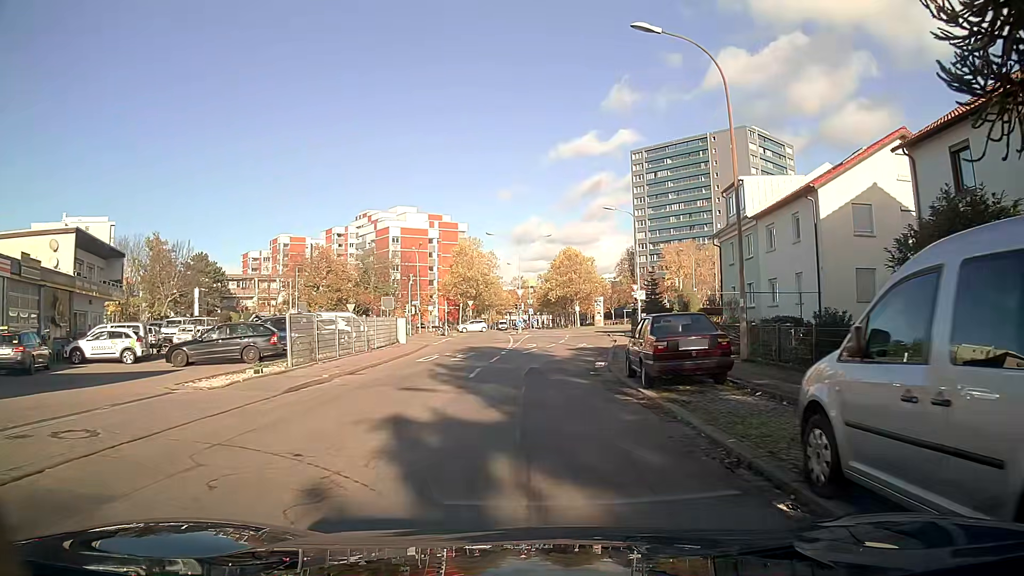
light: Day
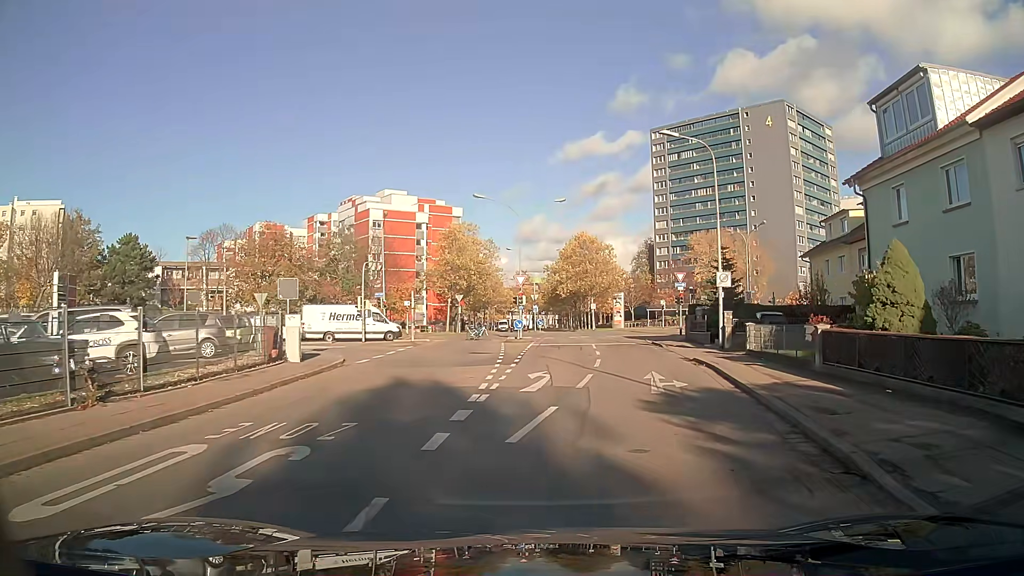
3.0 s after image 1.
(-0.1, +19.6) m; 0°
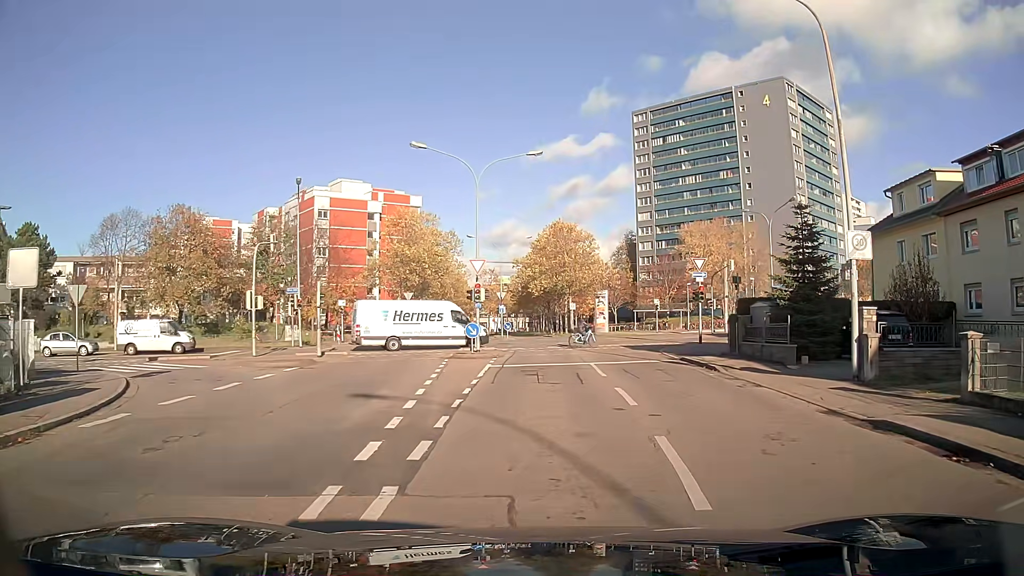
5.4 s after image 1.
(+0.3, +14.1) m; +3°
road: residential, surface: asphalt
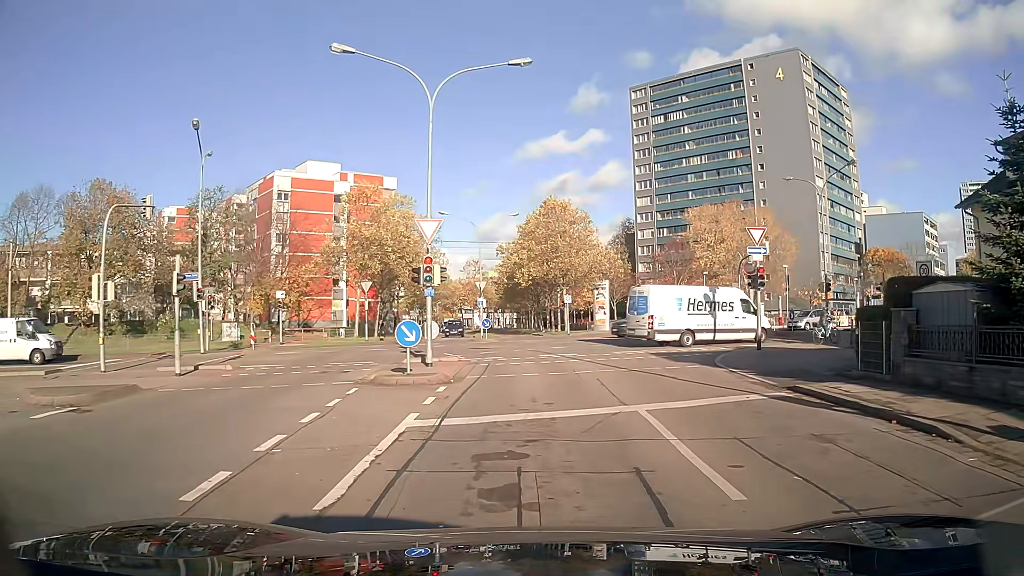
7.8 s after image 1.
(+0.1, +11.5) m; +1°
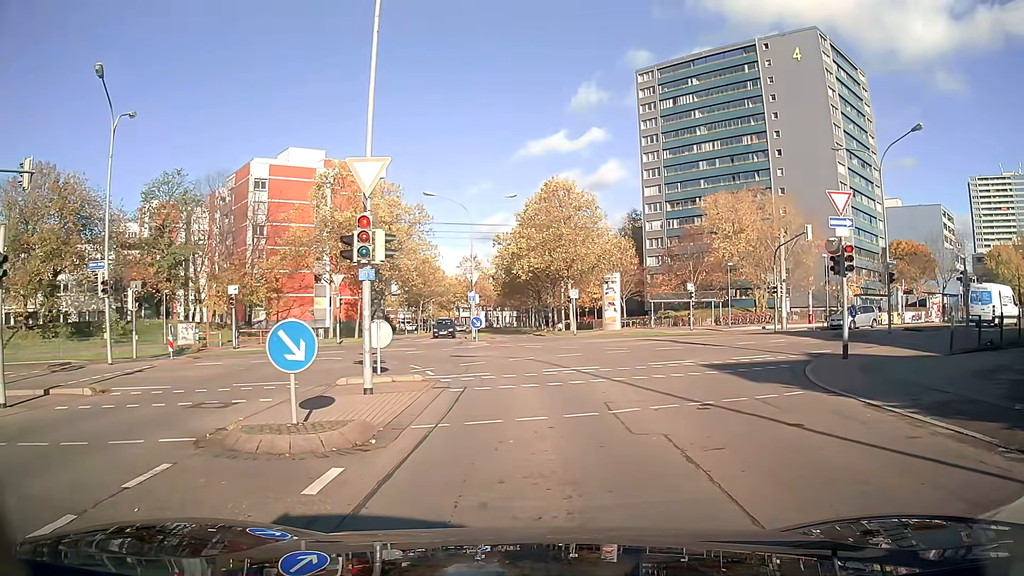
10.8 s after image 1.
(-0.1, +7.2) m; 0°
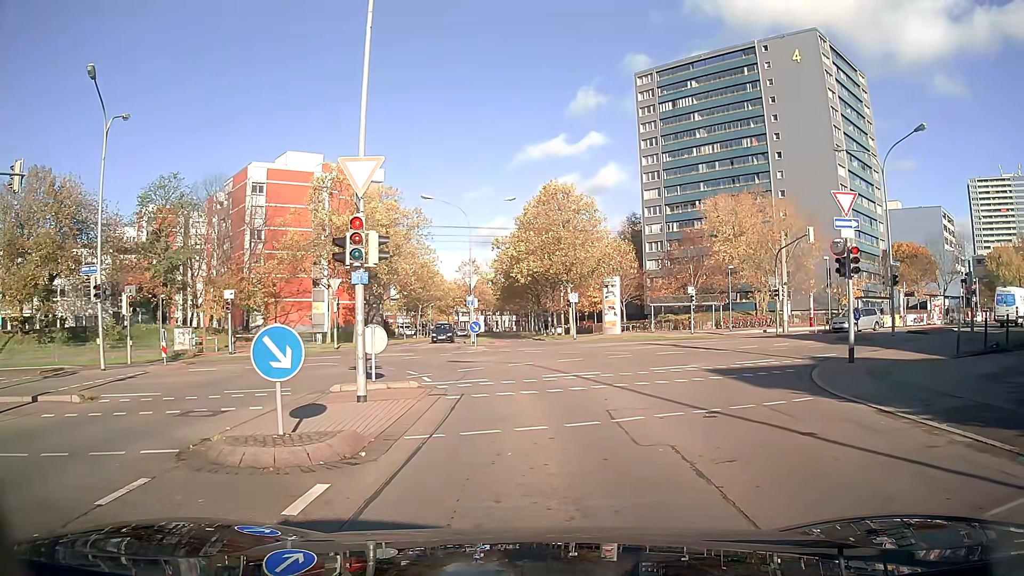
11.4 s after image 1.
(0.0, +0.4) m; 0°
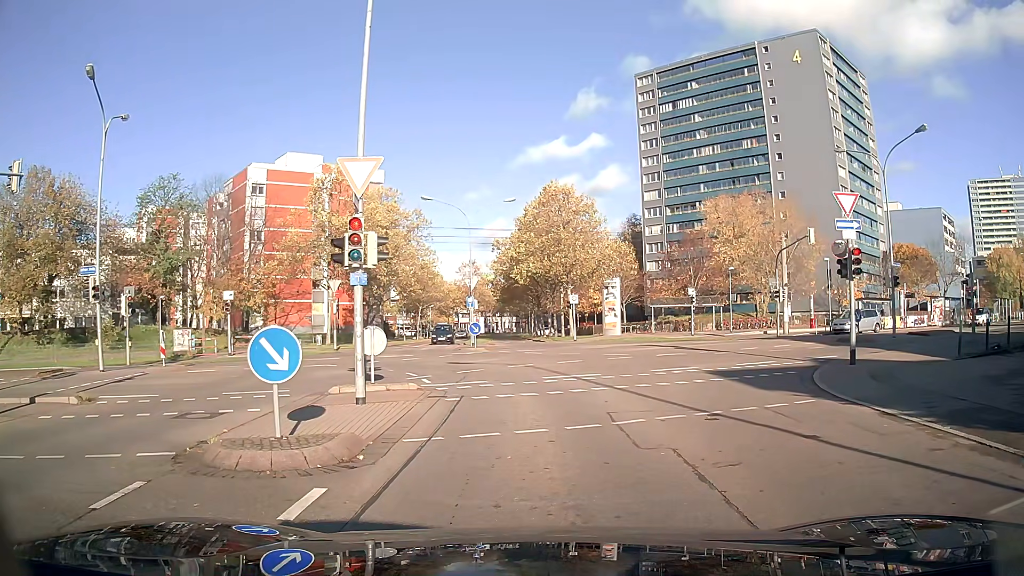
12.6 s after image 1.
(0.0, +0.1) m; 0°
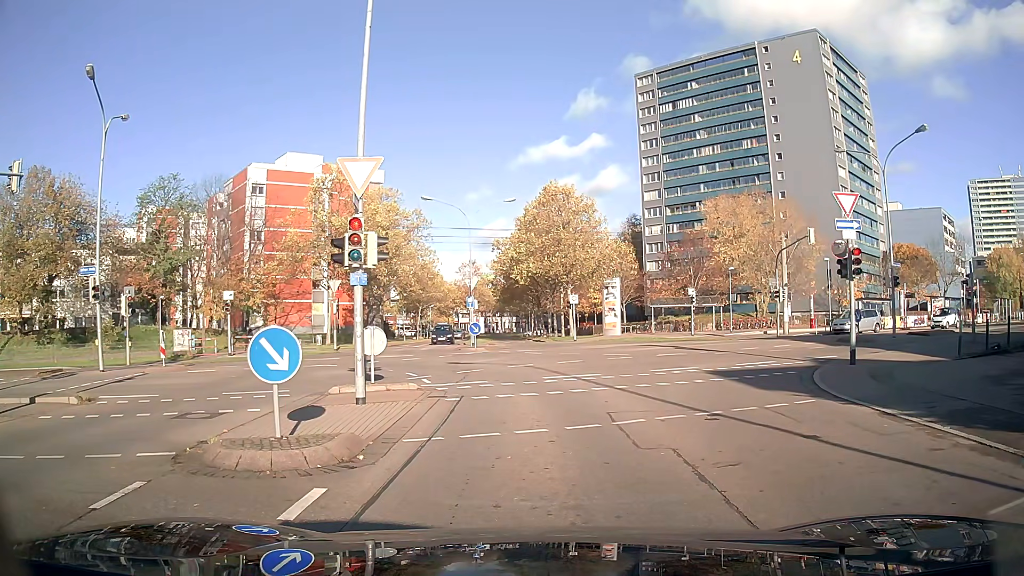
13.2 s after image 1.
(0.0, 0.0) m; 0°
(0, +10) (-2, +20) (-10, +25) (-19, +21) (-28, +17) (-37, +13) (-46, +8) (-55, +3) (-63, -2) (-72, -7) m
